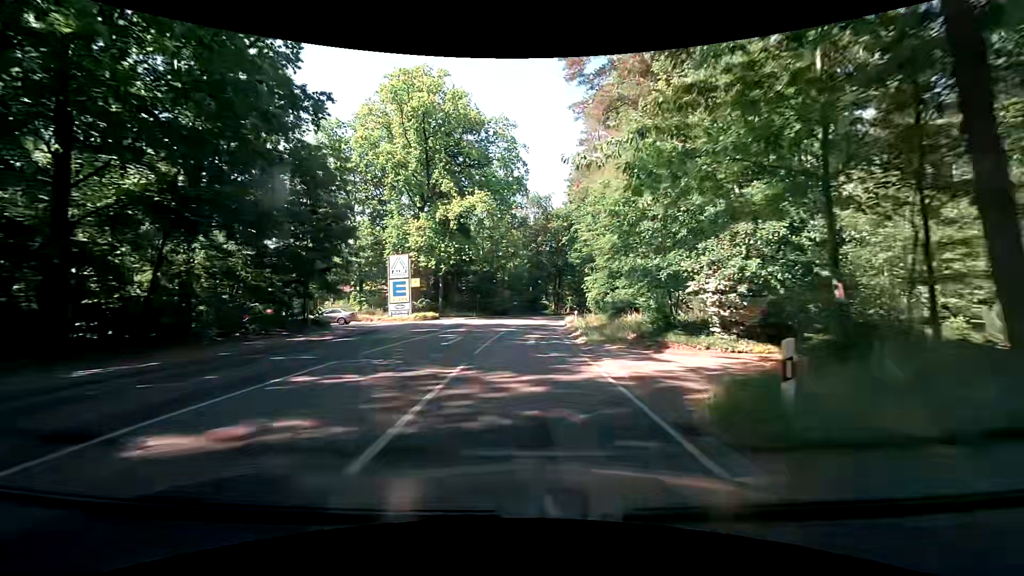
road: secondary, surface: asphalt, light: Day
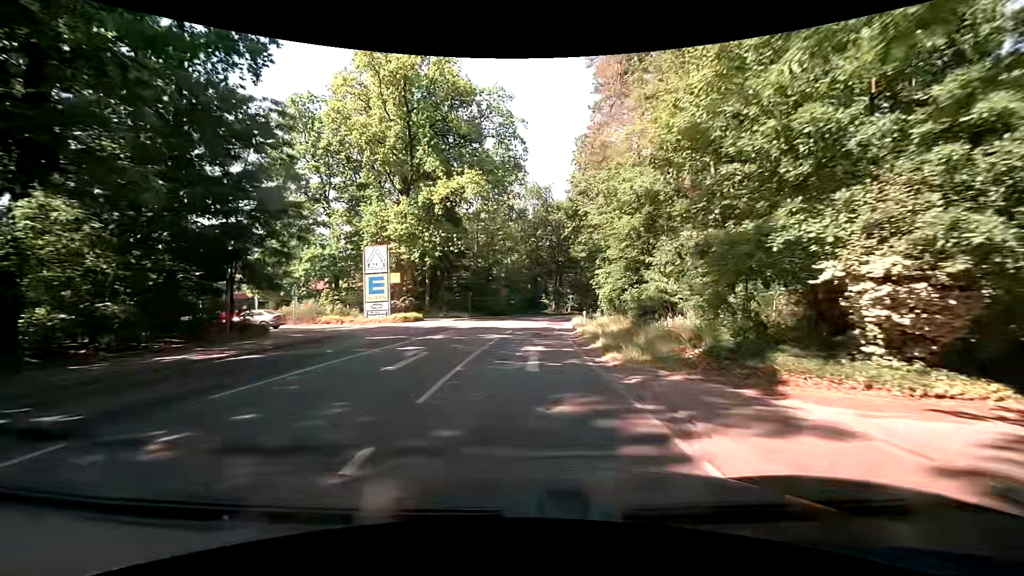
(+0.1, +7.1) m; +1°
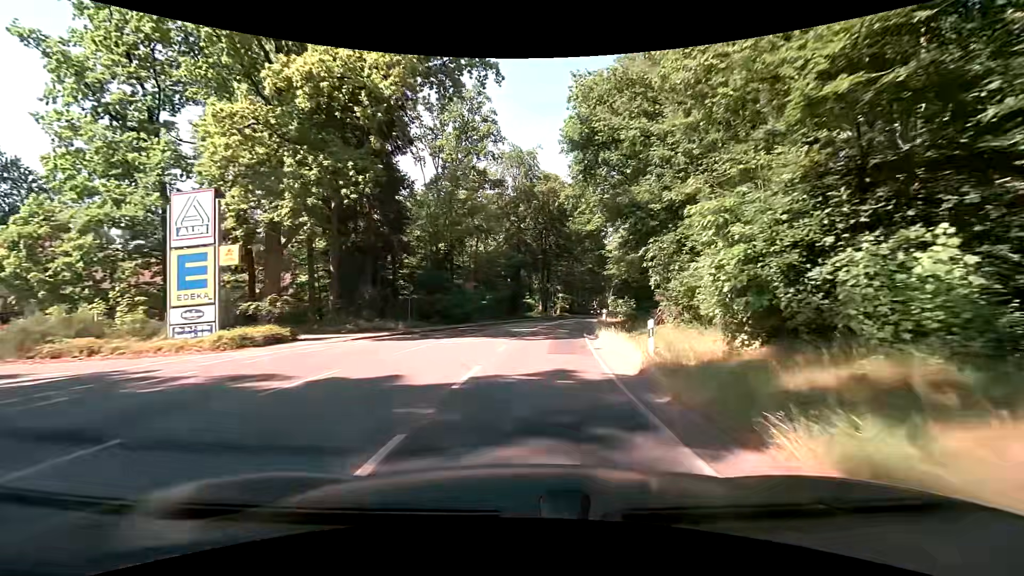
(+0.2, +21.5) m; +2°
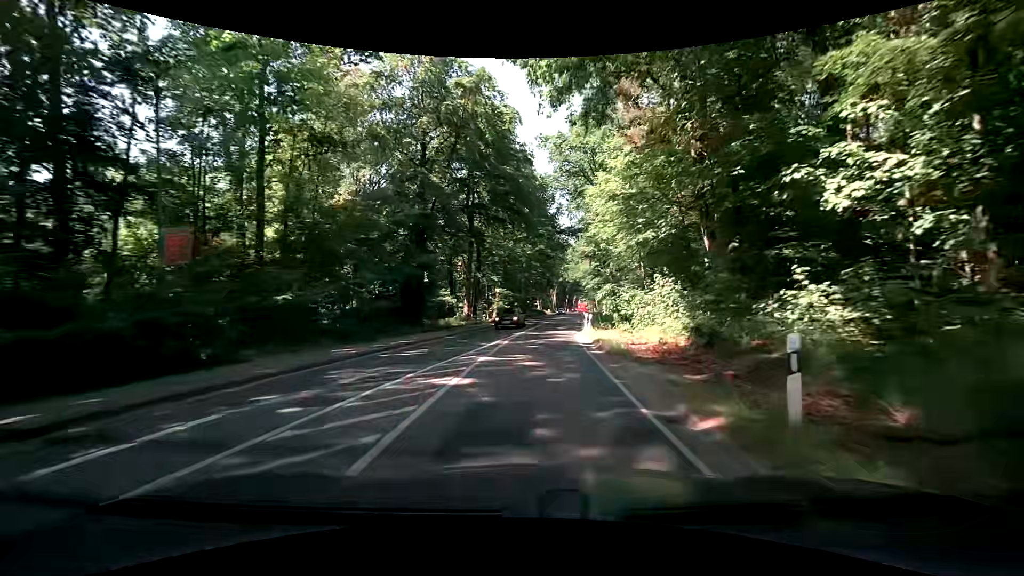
(+2.0, +30.1) m; +9°
